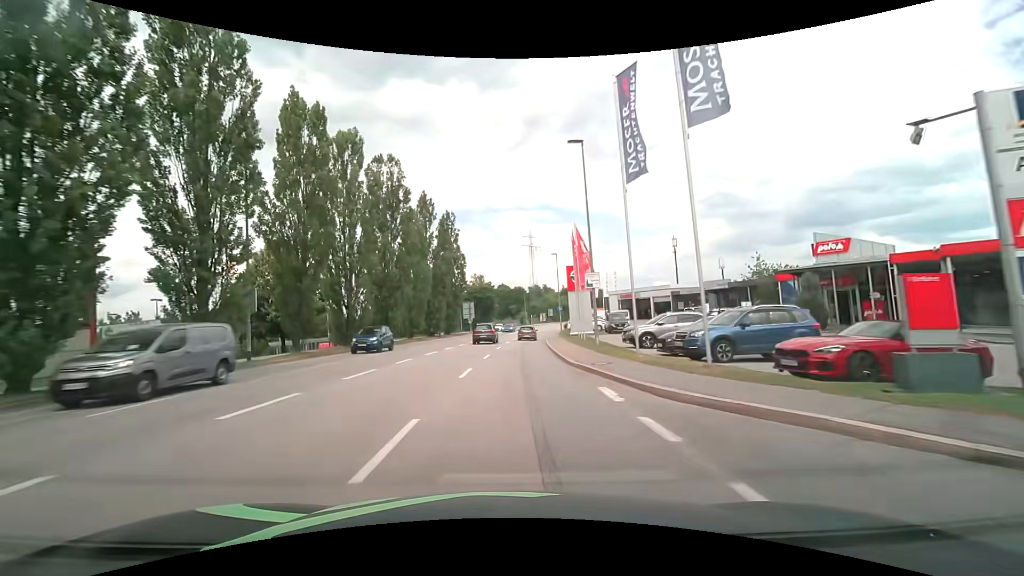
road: tertiary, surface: asphalt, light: Day
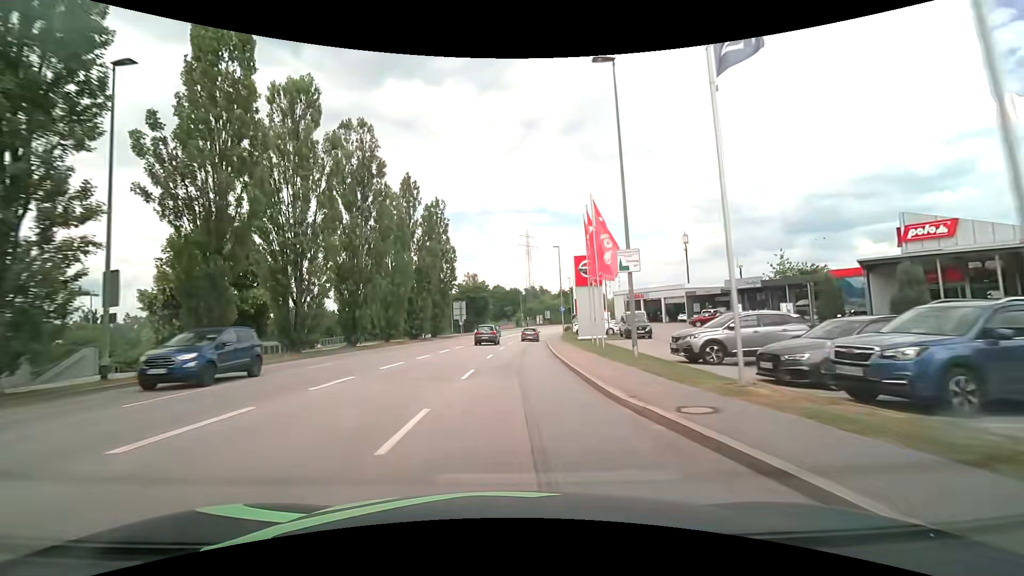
(+0.1, +8.0) m; +1°
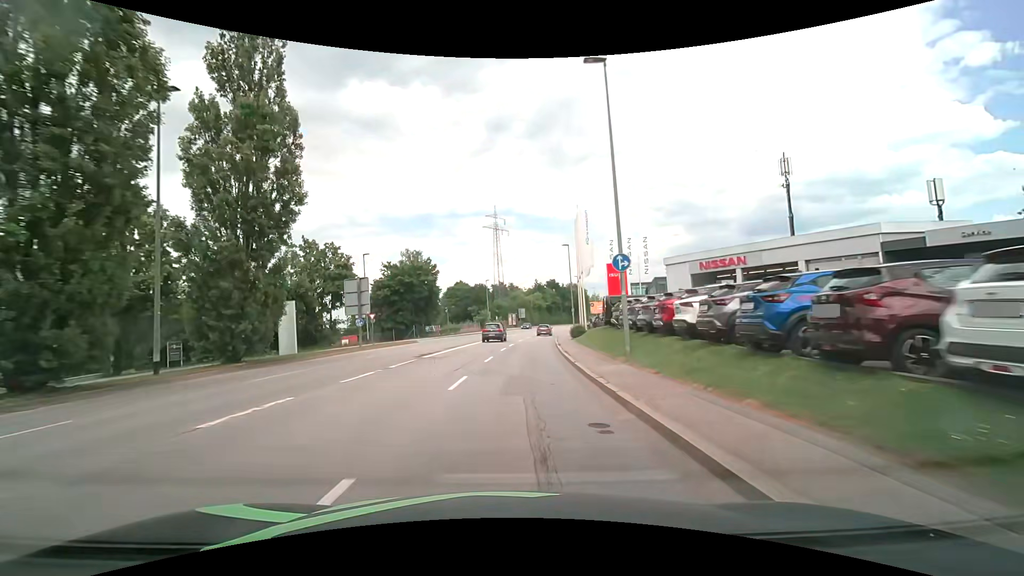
(+1.4, +40.1) m; +4°
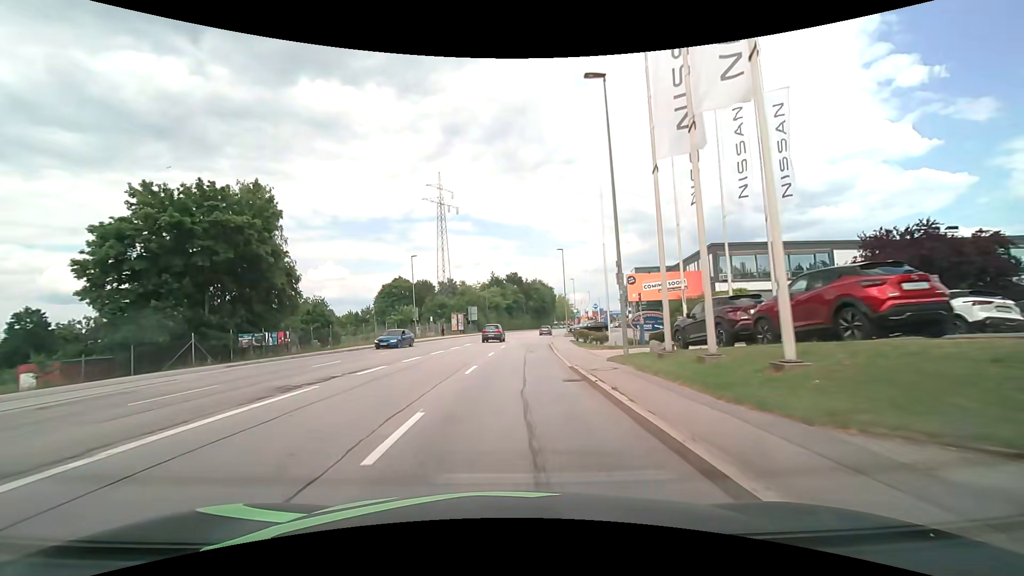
(+1.8, +39.6) m; +5°
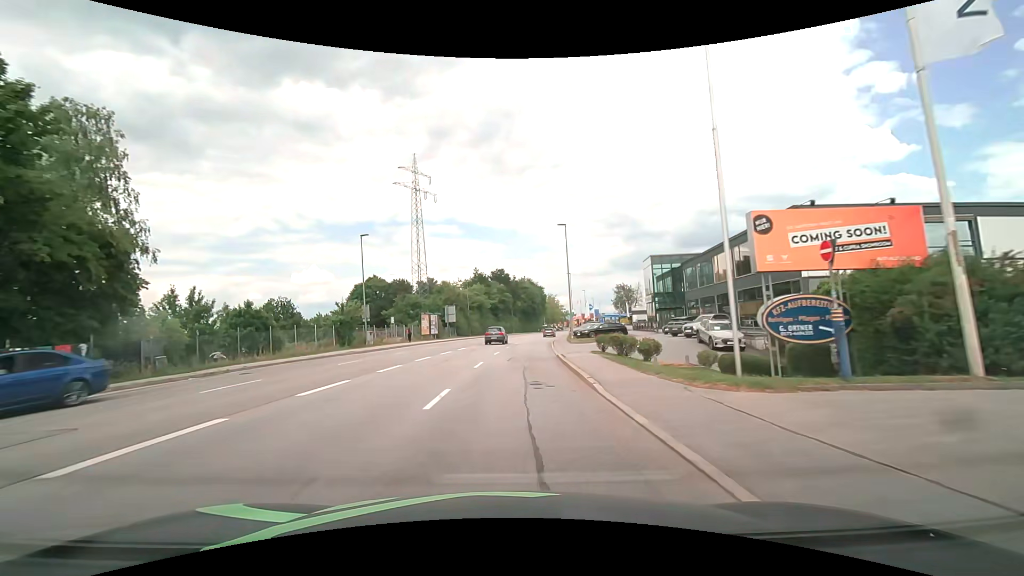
(+0.2, +15.8) m; +2°
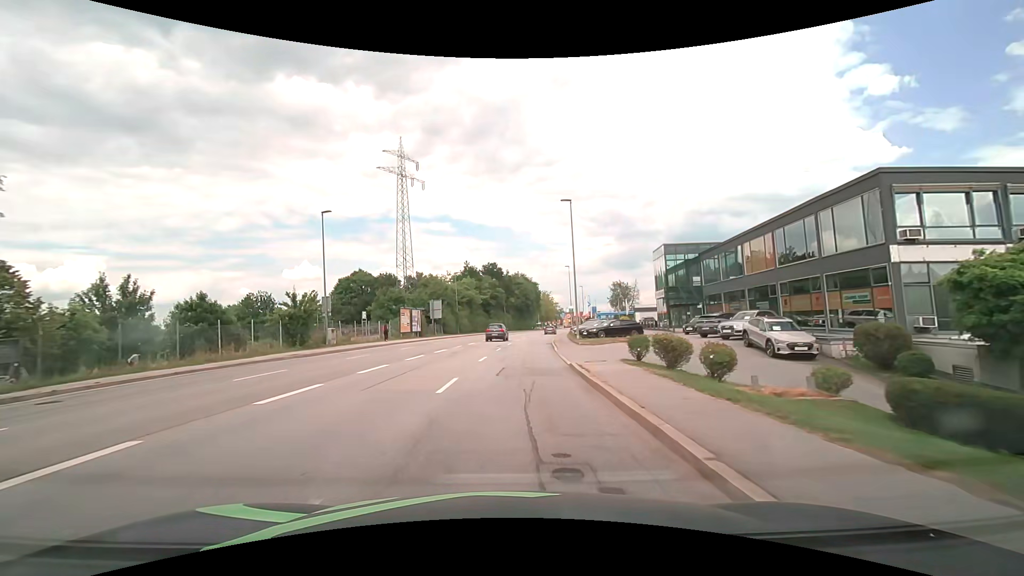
(0.0, +7.9) m; +1°
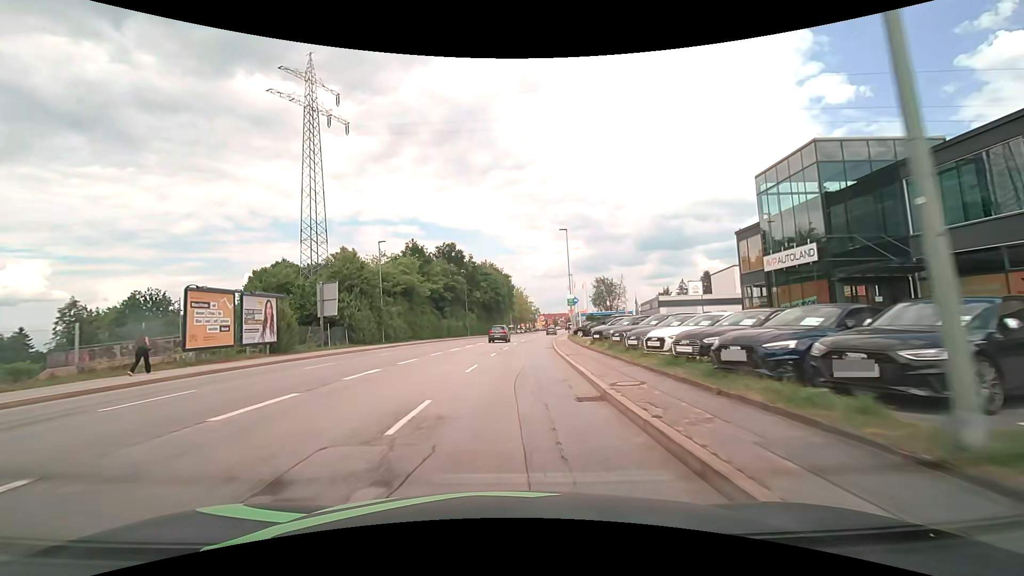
(+1.0, +31.6) m; +3°
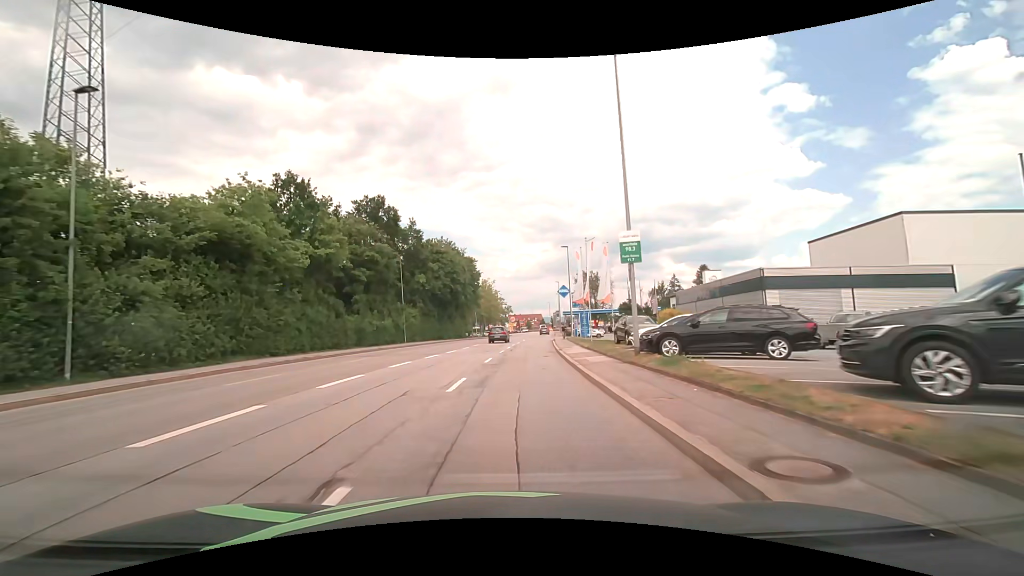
(+1.0, +31.6) m; +3°
(0, +10) (0, +20) (+1, +30) (+2, +40) (+2, +50) (+3, +60) (+4, +70) (+5, +80) (+6, +90) (+7, +100) m
